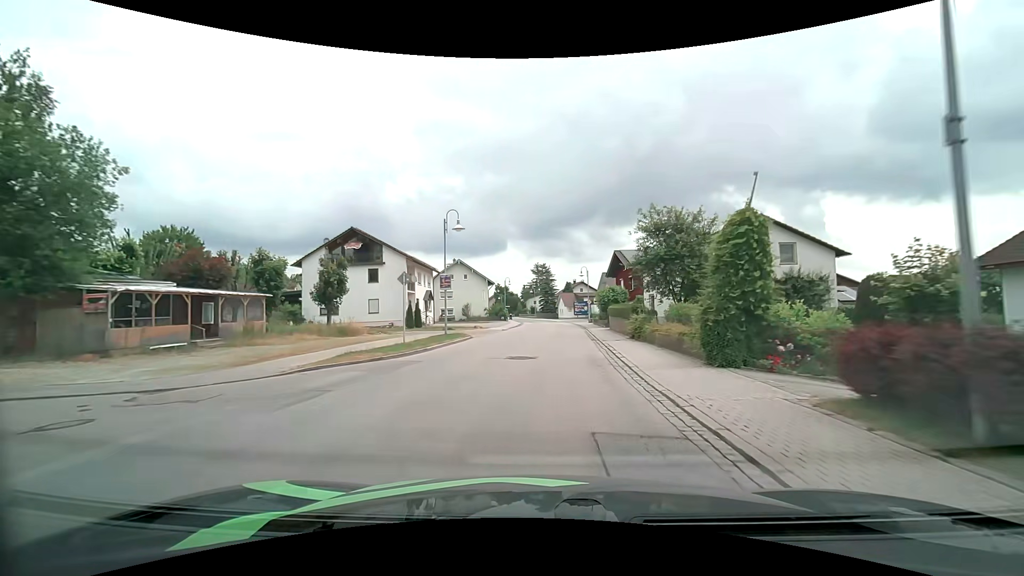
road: secondary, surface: asphalt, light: Day
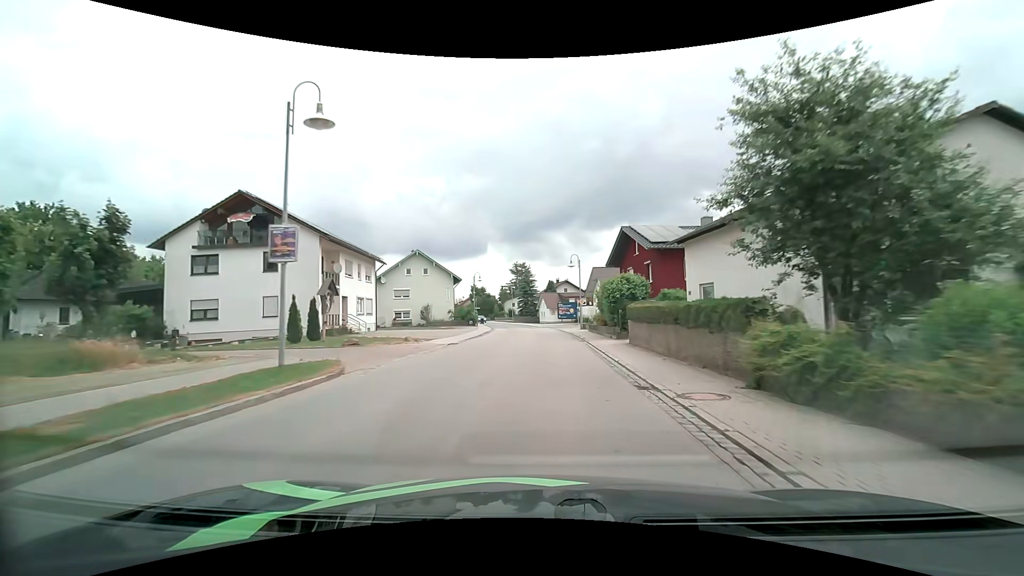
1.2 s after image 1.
(+0.3, +15.8) m; +2°
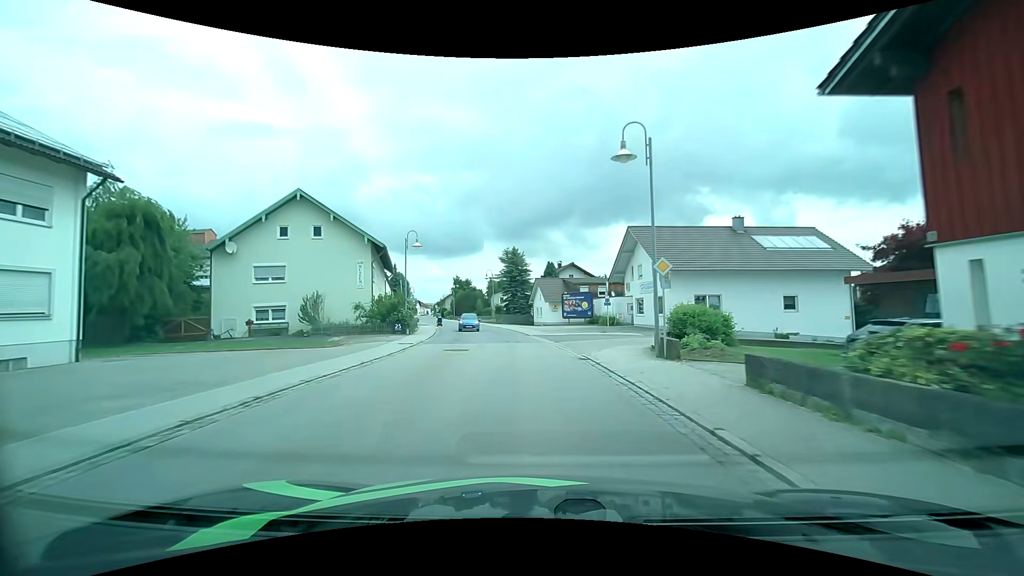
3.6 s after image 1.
(+0.7, +31.9) m; +2°
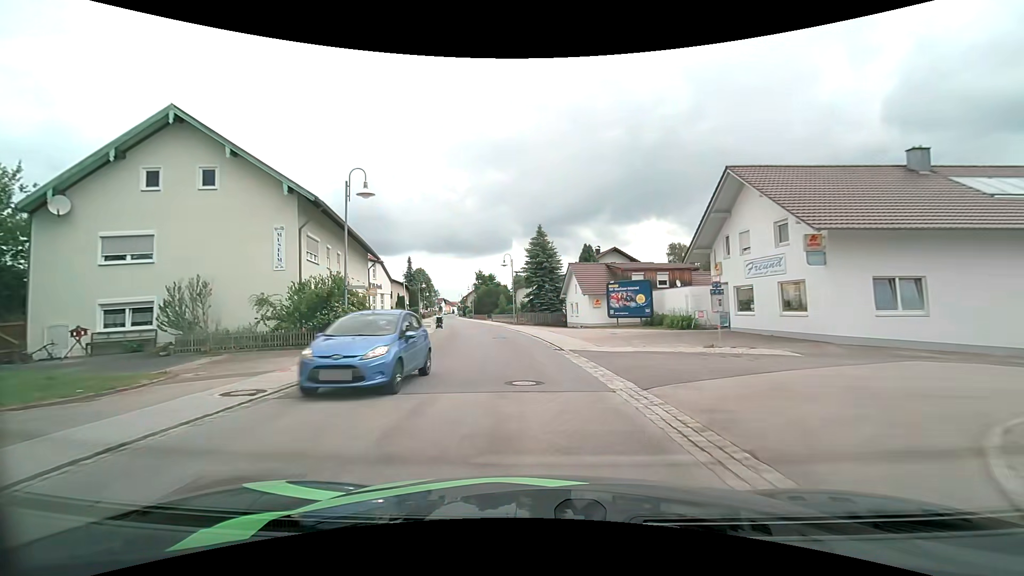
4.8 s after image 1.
(-0.6, +15.2) m; -4°
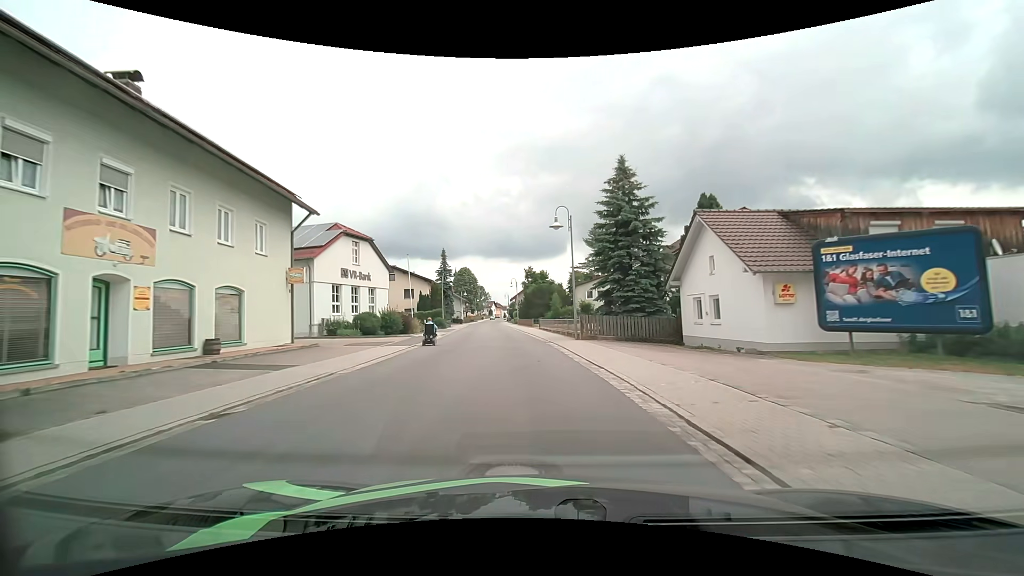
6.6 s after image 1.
(-1.2, +22.7) m; -6°
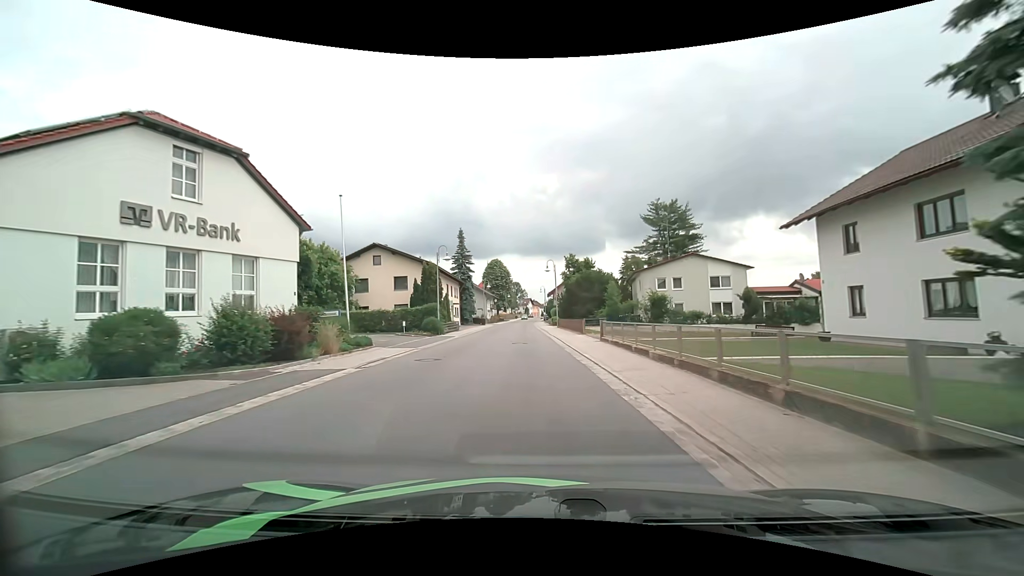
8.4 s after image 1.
(-1.0, +22.9) m; -5°
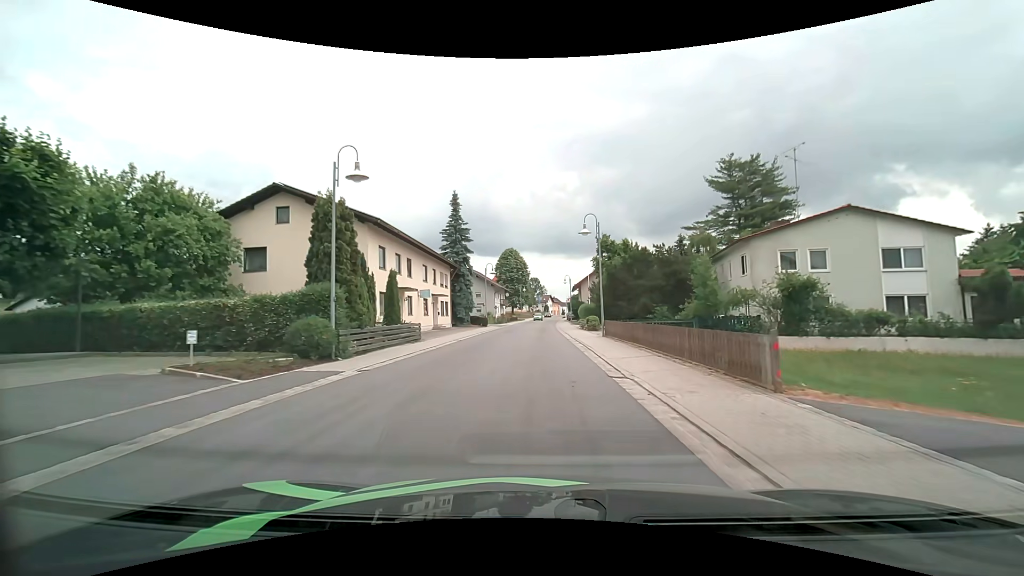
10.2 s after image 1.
(-0.5, +22.9) m; -2°
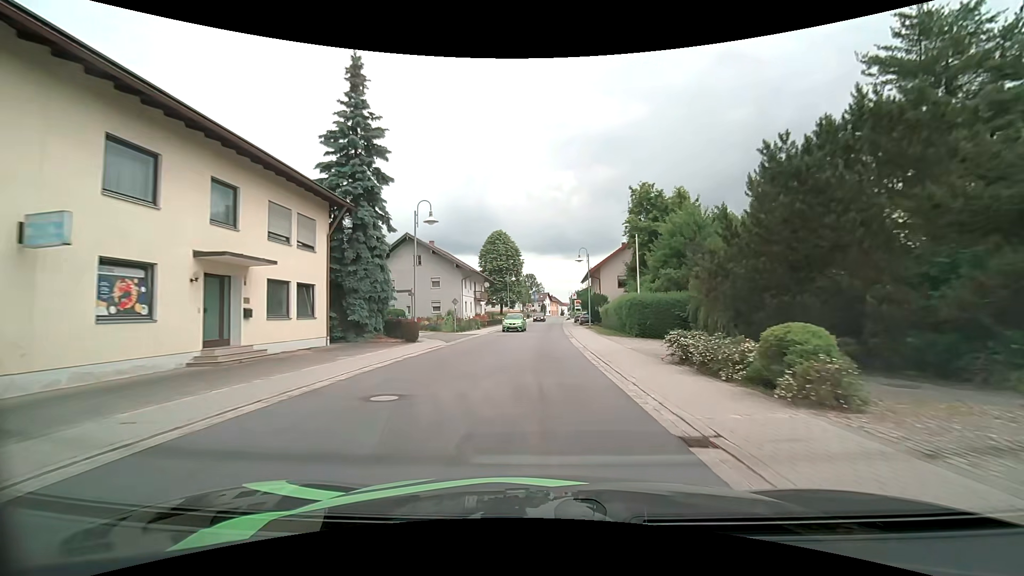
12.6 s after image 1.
(+0.1, +30.6) m; +1°
(0, +10) (0, +20) (0, +30) (+1, +40) (+1, +50) (+1, +60) (+2, +70) (+2, +80) (+3, +90) (+3, +100) m
